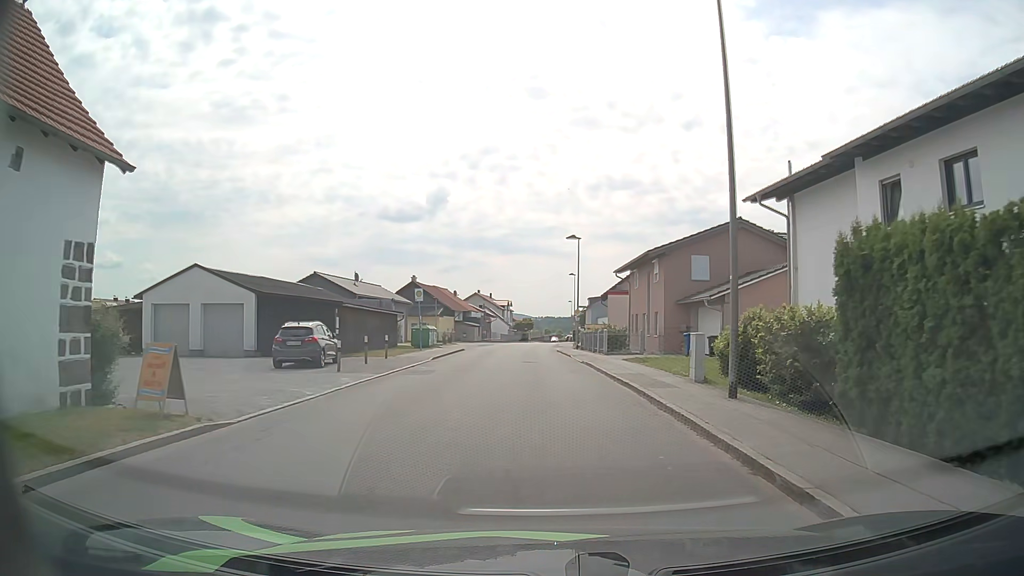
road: unclassified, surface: asphalt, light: Day
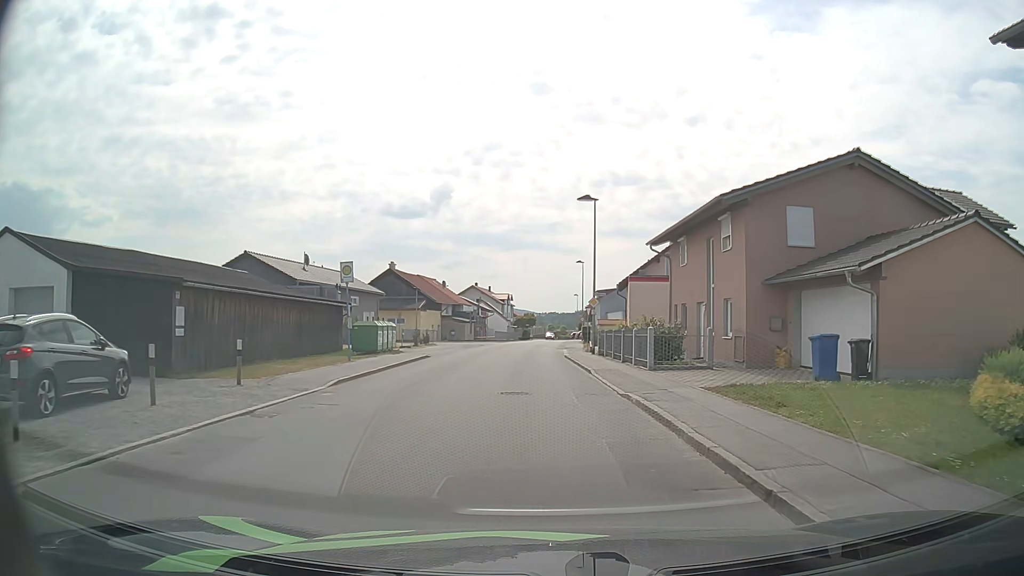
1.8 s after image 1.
(+0.1, +13.8) m; 0°
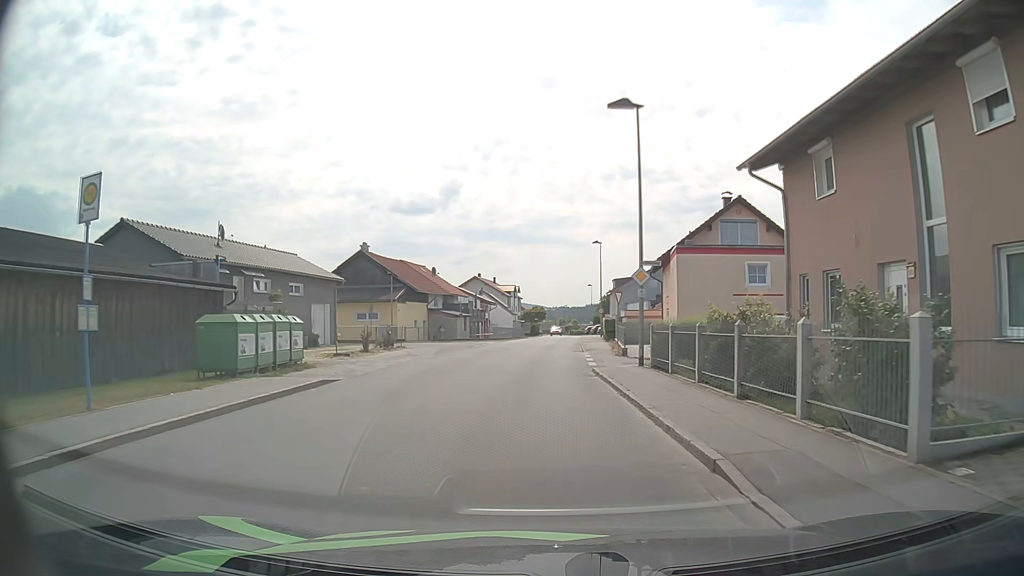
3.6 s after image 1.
(-0.1, +14.4) m; -1°
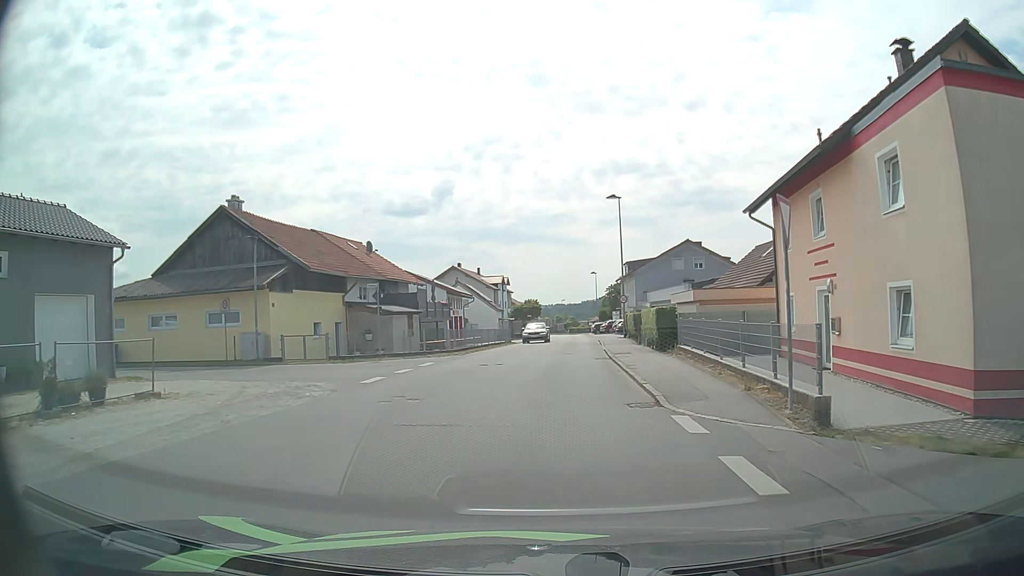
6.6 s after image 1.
(+0.2, +24.1) m; +1°
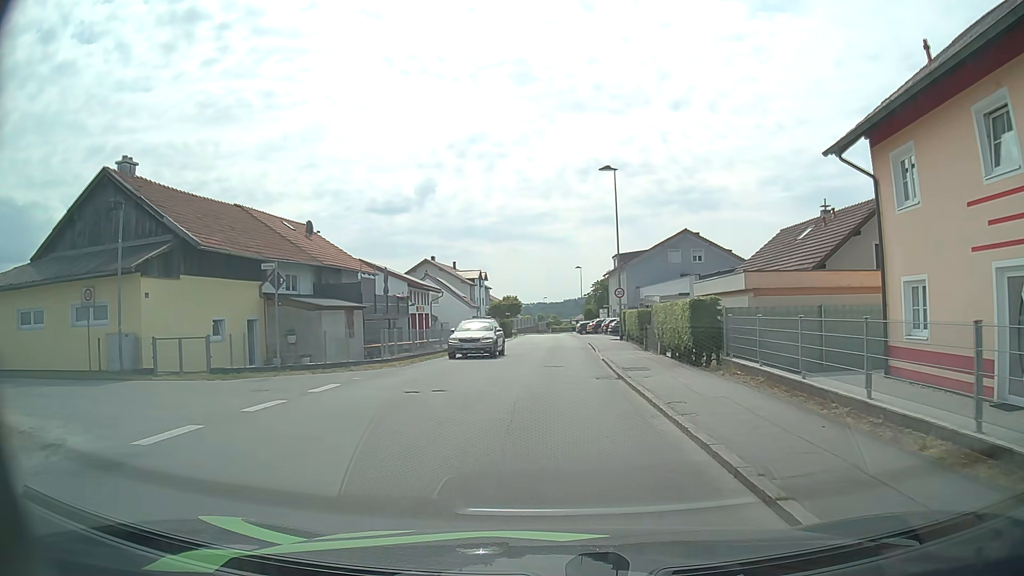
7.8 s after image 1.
(+0.1, +8.8) m; +2°
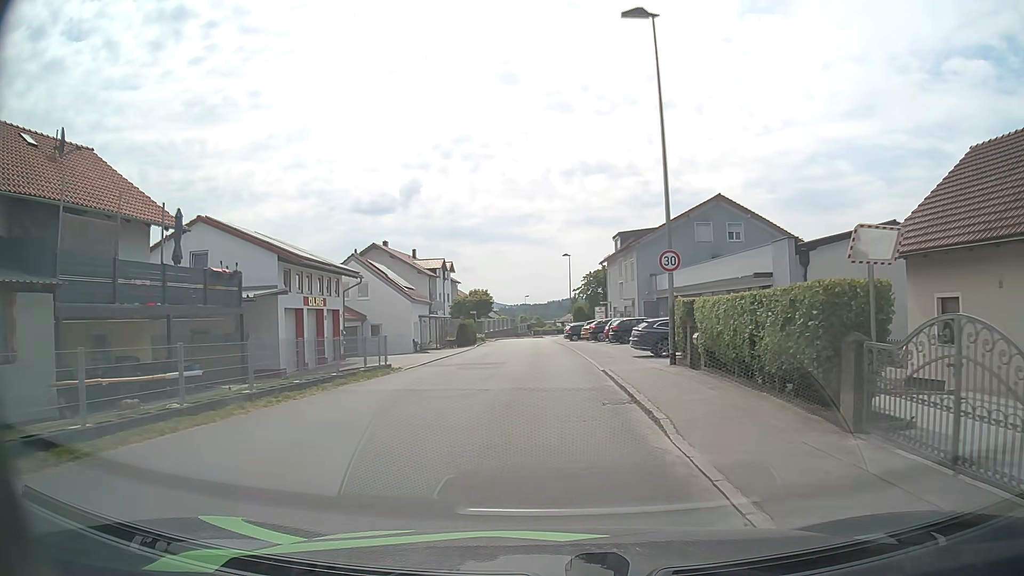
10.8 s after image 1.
(+0.3, +21.0) m; +1°
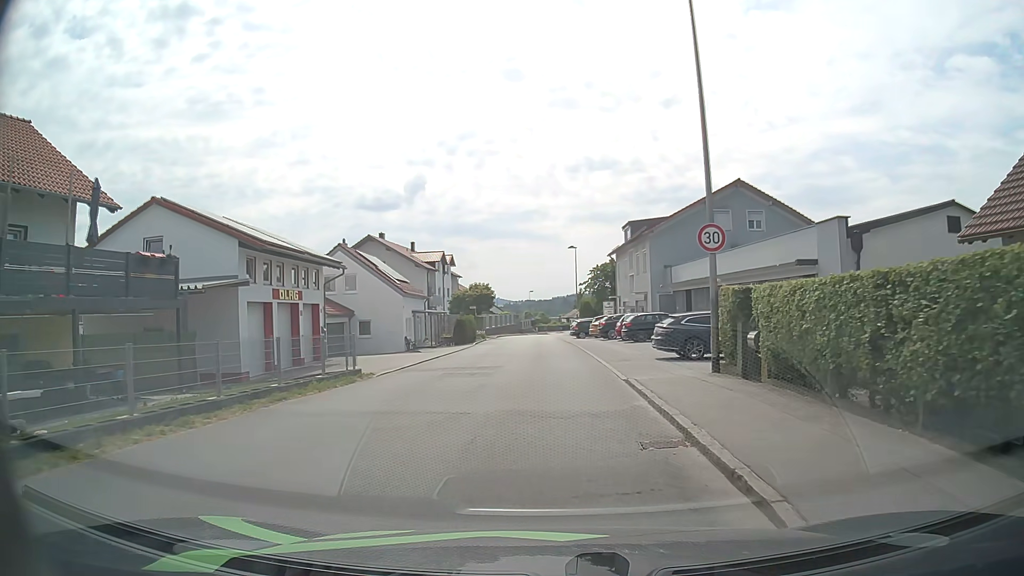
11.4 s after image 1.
(0.0, +4.2) m; 0°
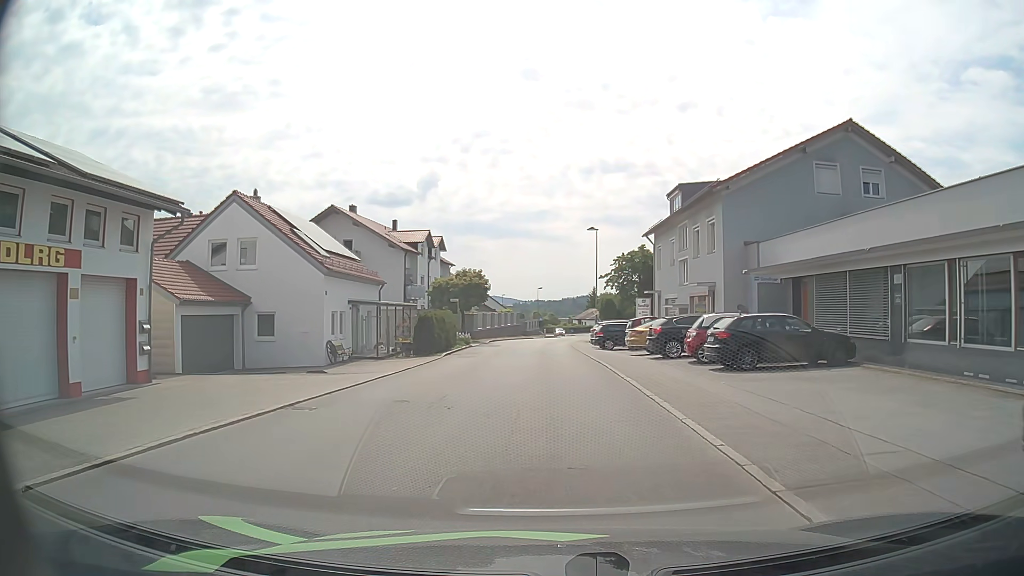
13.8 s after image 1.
(-0.2, +16.9) m; -1°
(0, +10) (0, +20) (0, +30) (0, +40) (0, +50) (+1, +60) (+2, +70) (+3, +80) (+5, +90) (+6, +100) m
